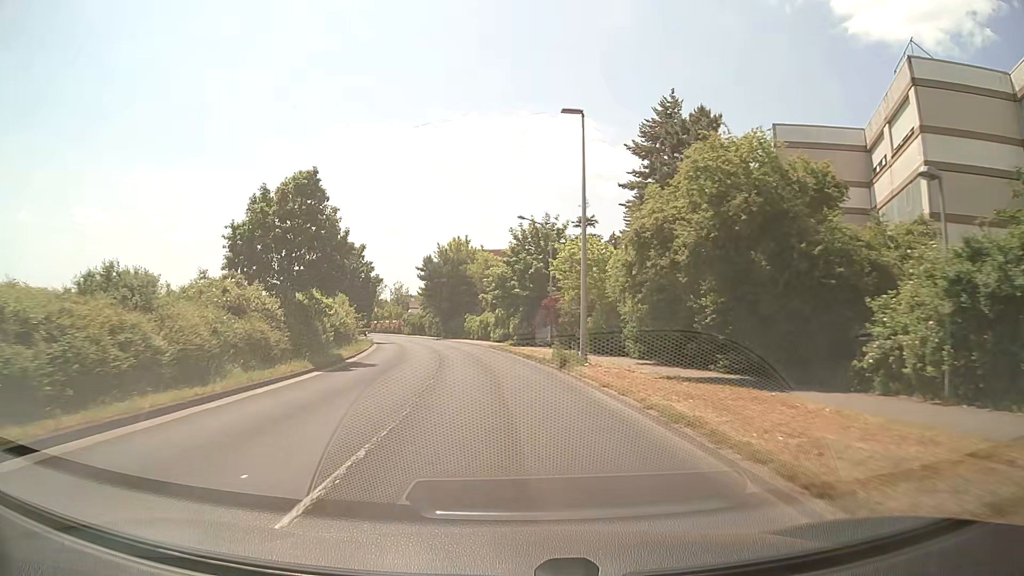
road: tertiary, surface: asphalt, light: Day
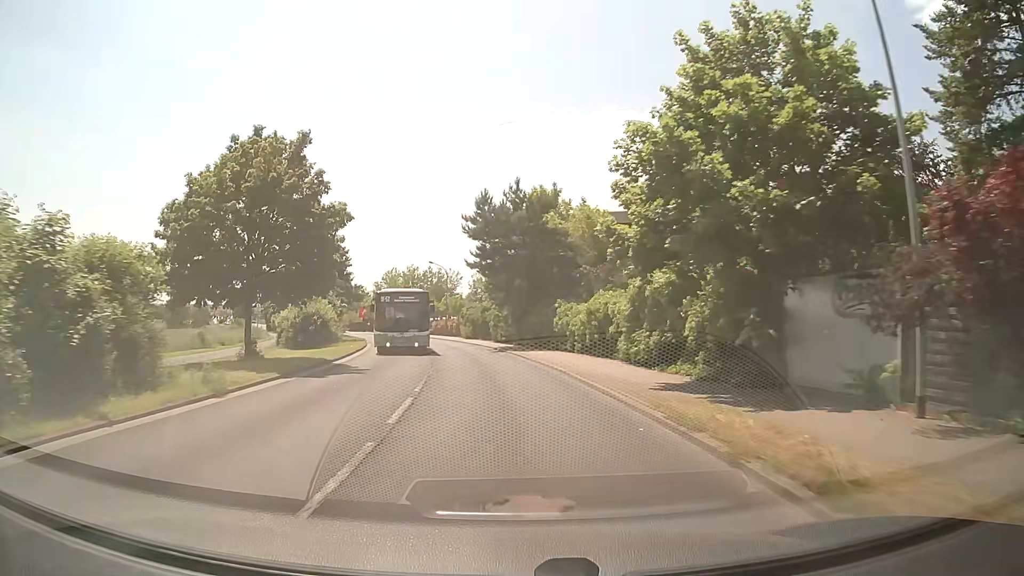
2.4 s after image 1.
(-2.3, +32.0) m; -7°
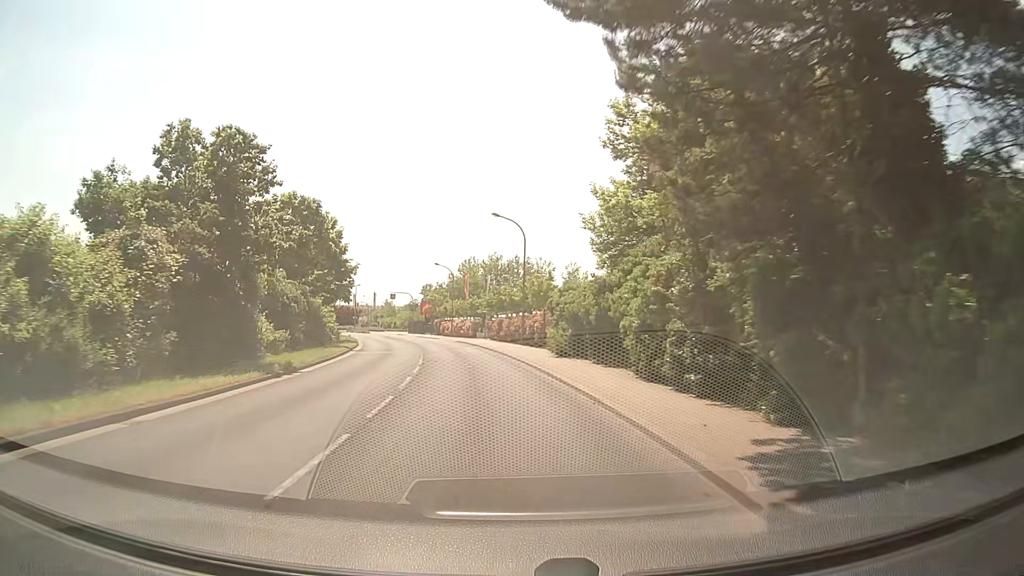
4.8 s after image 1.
(-2.3, +31.3) m; -8°
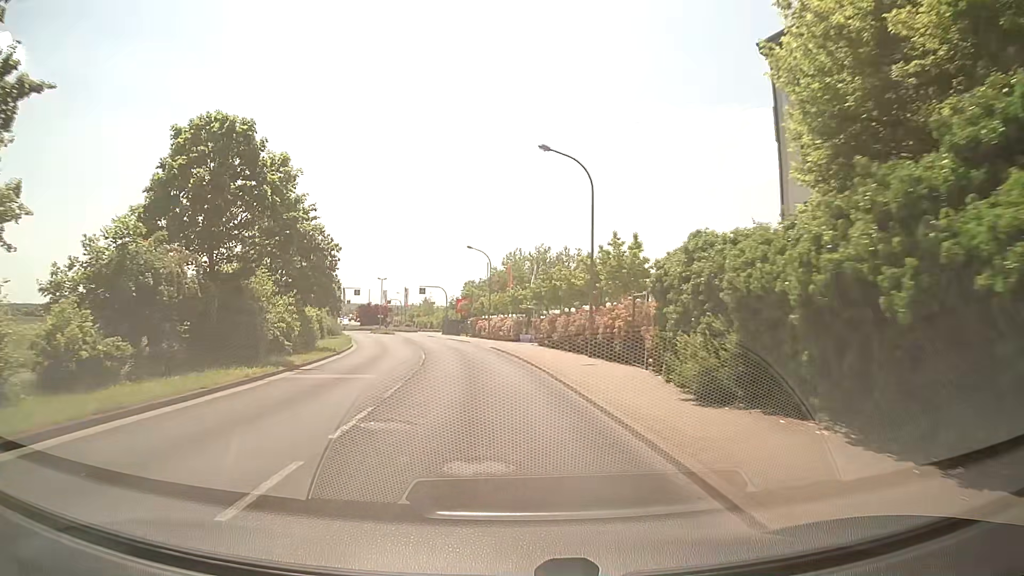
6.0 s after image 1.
(-0.5, +15.4) m; -4°
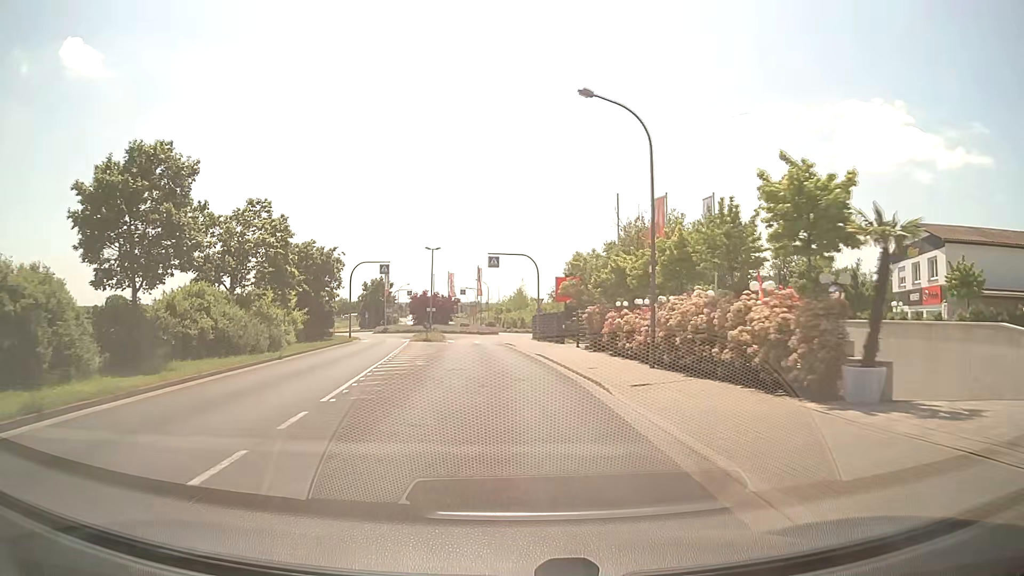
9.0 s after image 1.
(-3.3, +37.8) m; -9°
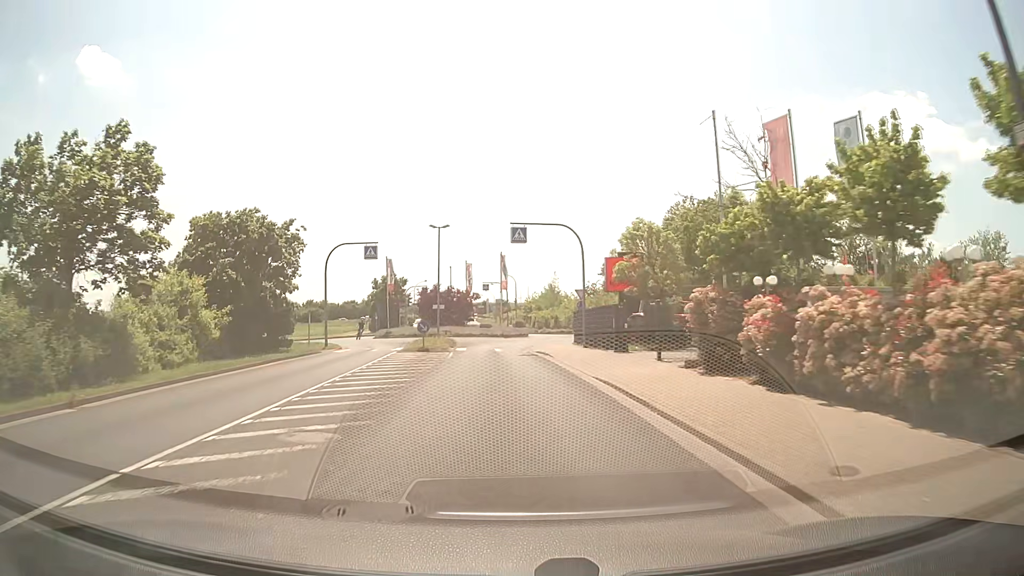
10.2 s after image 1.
(-0.4, +14.1) m; -3°
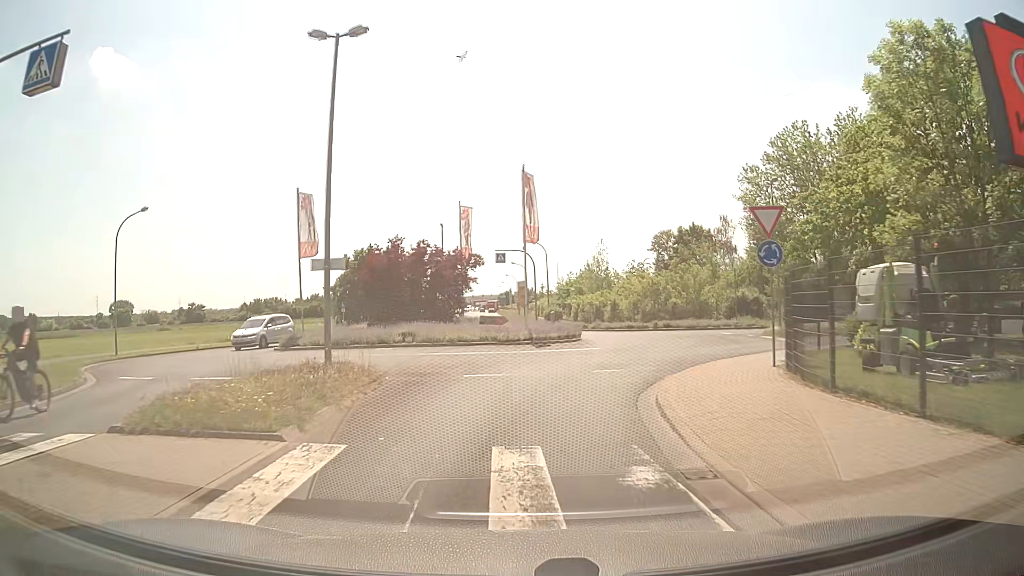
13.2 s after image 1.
(-0.8, +30.2) m; -2°
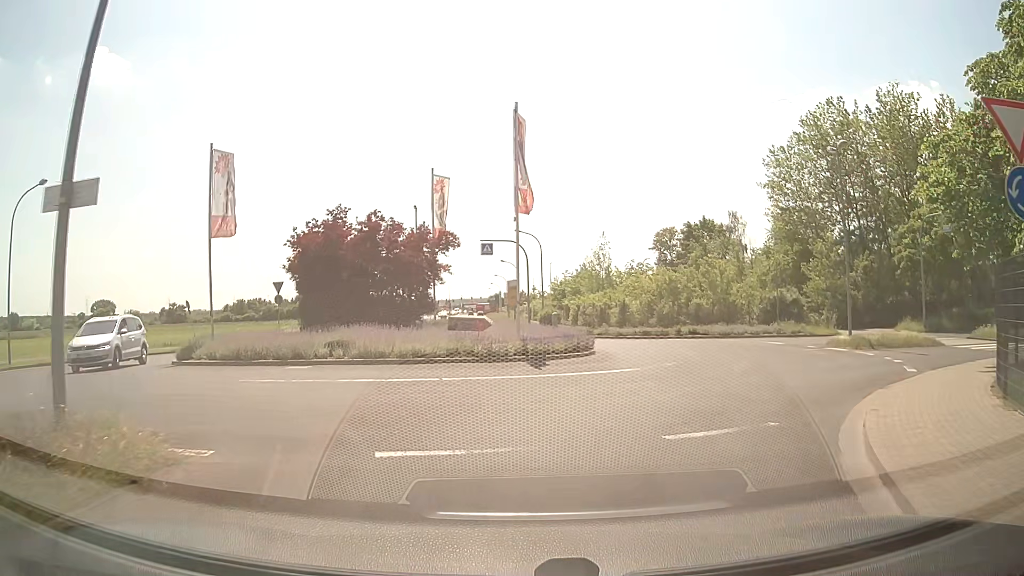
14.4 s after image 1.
(0.0, +8.3) m; 0°
(+1, +10) (+6, +19) (+6, +29) (+2, +38) (-1, +47) (-3, +57) (-3, +67) (-4, +77) (-5, +87) (-5, +97) m
